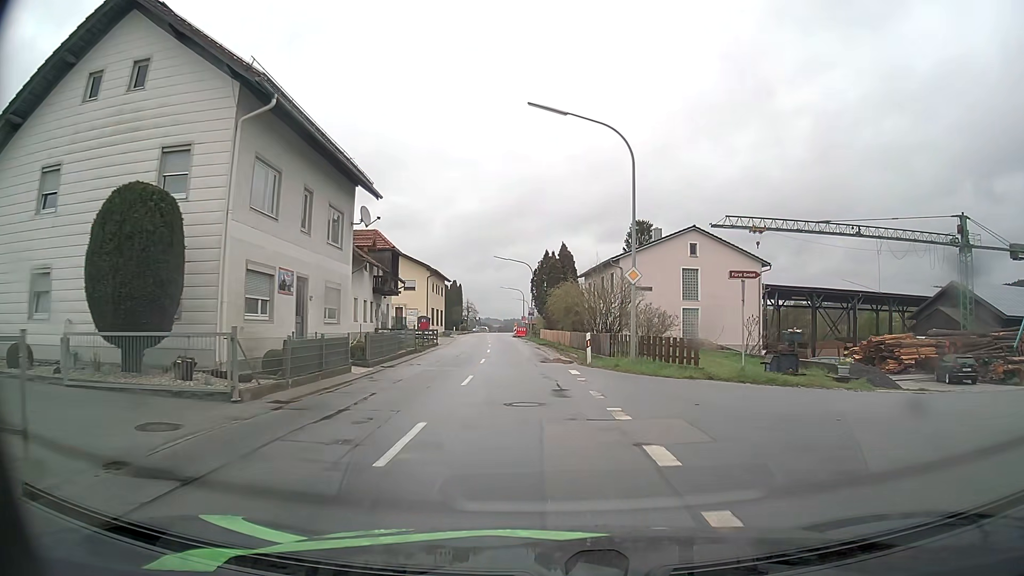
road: secondary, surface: asphalt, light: Day
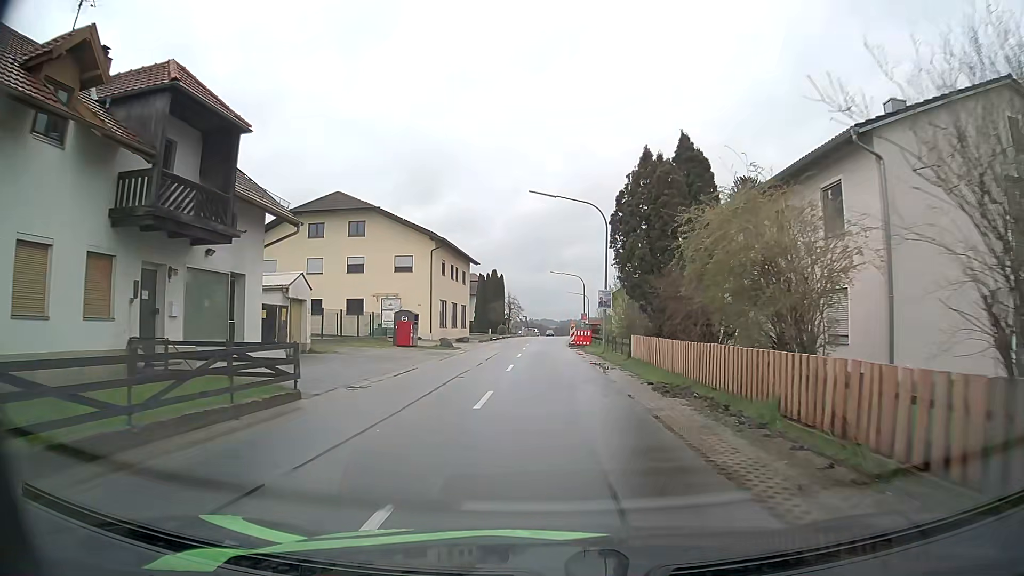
(-1.2, +31.3) m; -5°
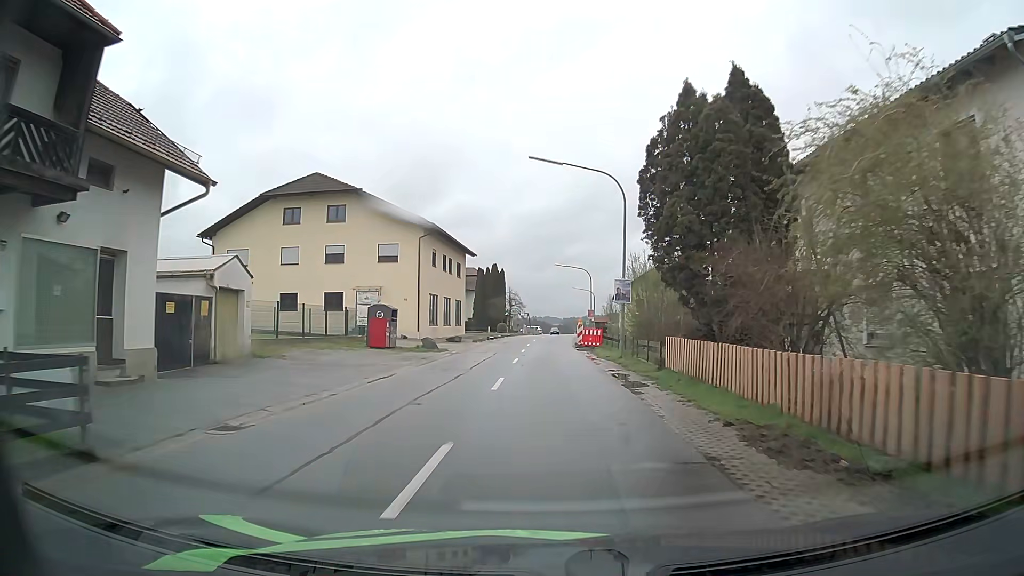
(0.0, +6.3) m; 0°
(0, +10) (0, +20) (0, +30) (0, +40) (0, +50) (0, +60) (+1, +70) (+1, +80) (+2, +90) (+3, +100) m
